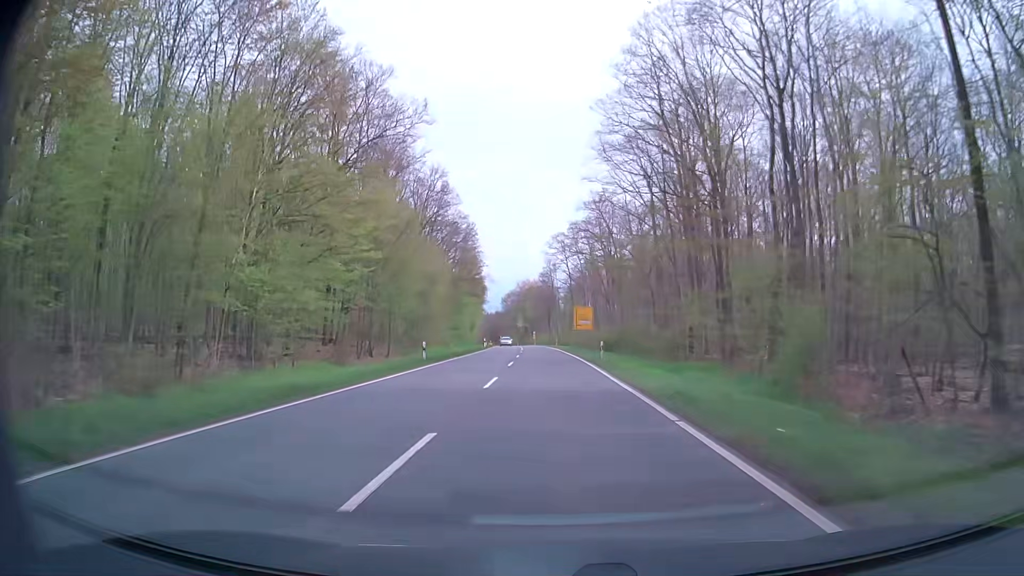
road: secondary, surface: asphalt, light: Day
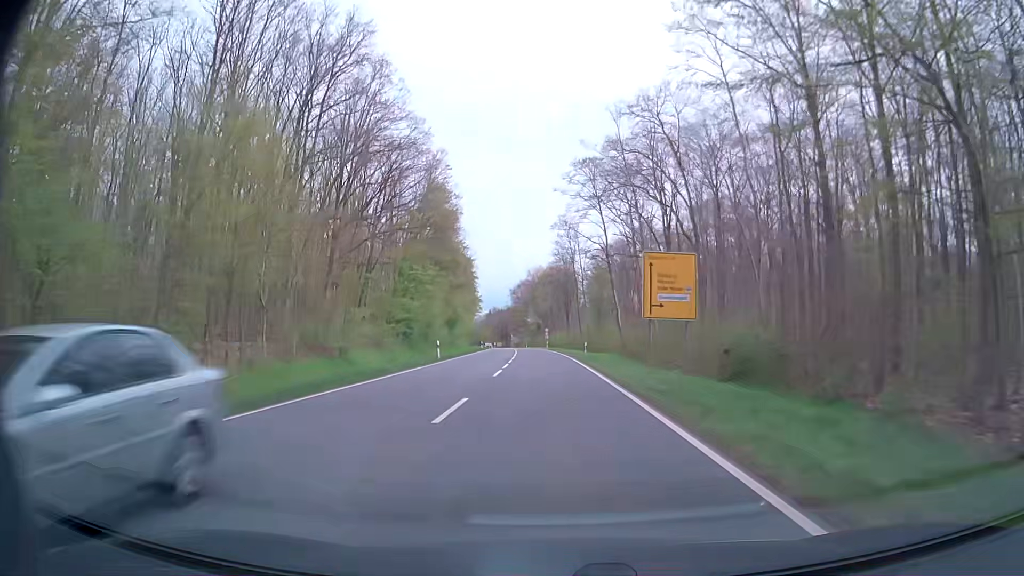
(-0.6, +42.9) m; -1°
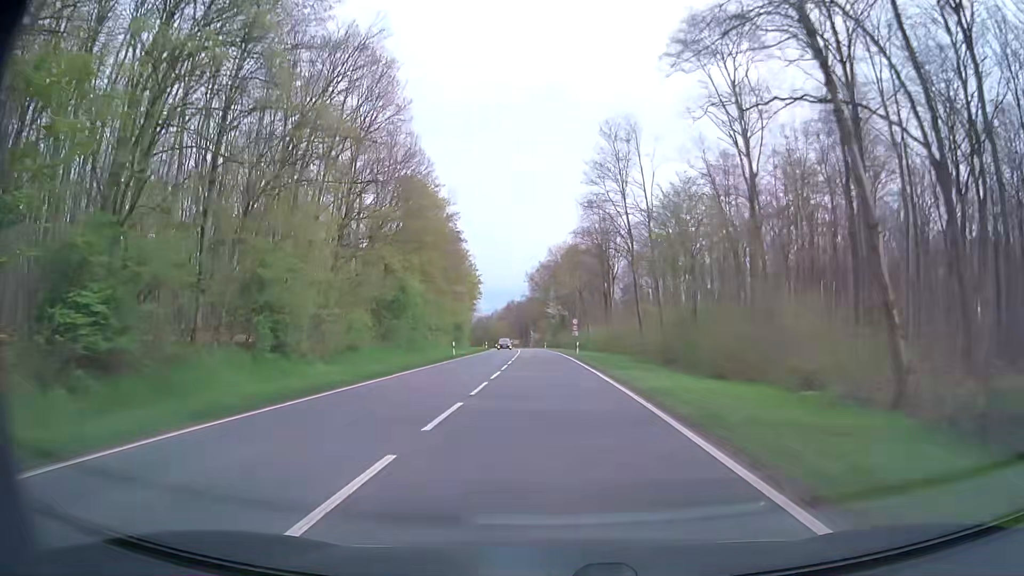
(-0.9, +43.1) m; -2°
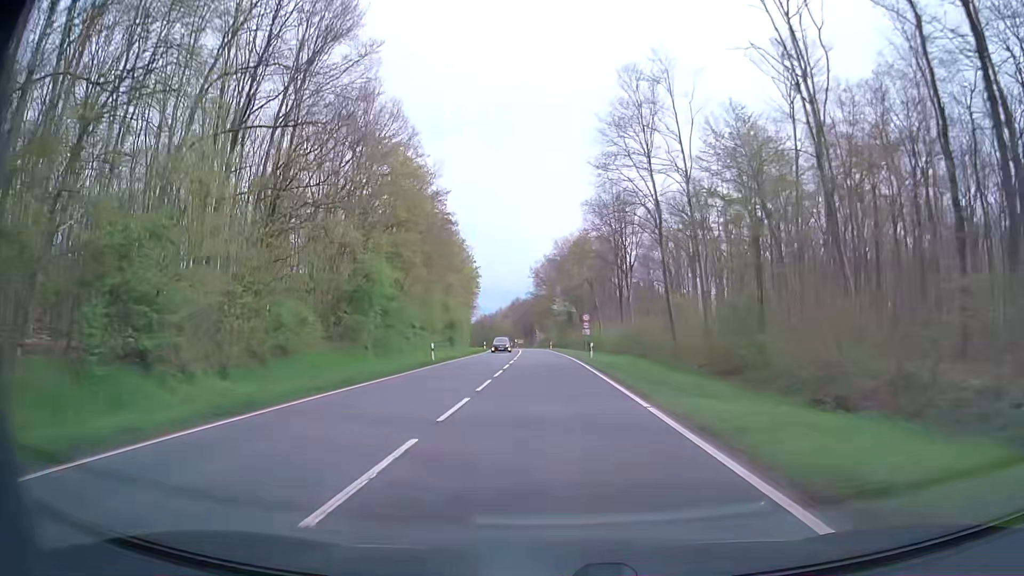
(0.0, +10.8) m; -1°
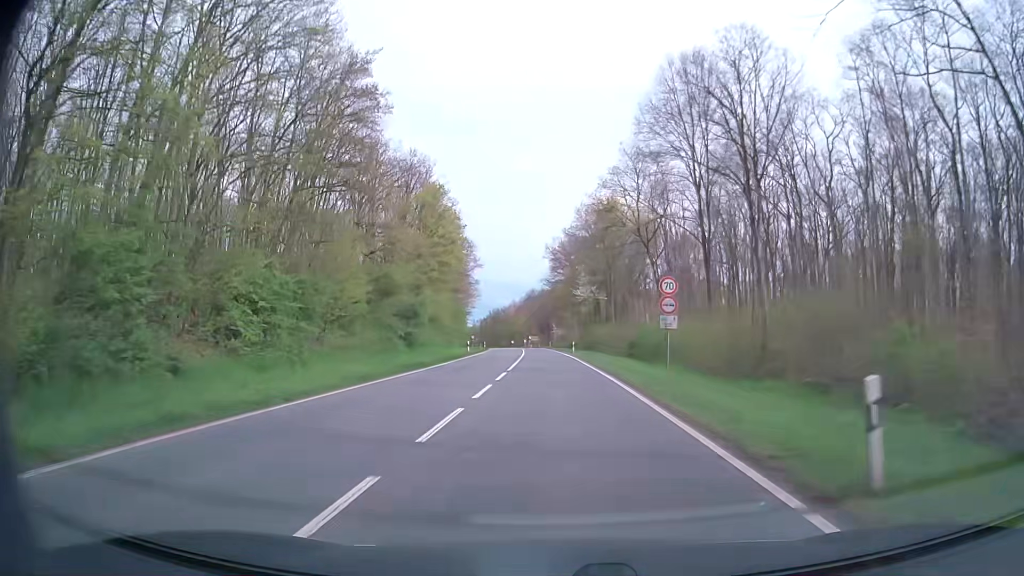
(-0.3, +32.5) m; -2°
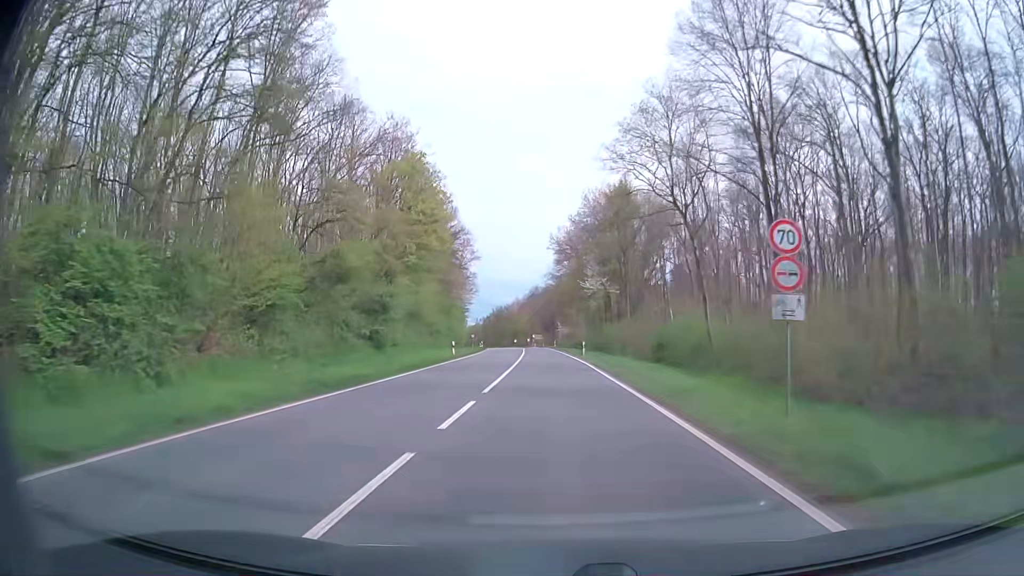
(0.0, +10.8) m; 0°
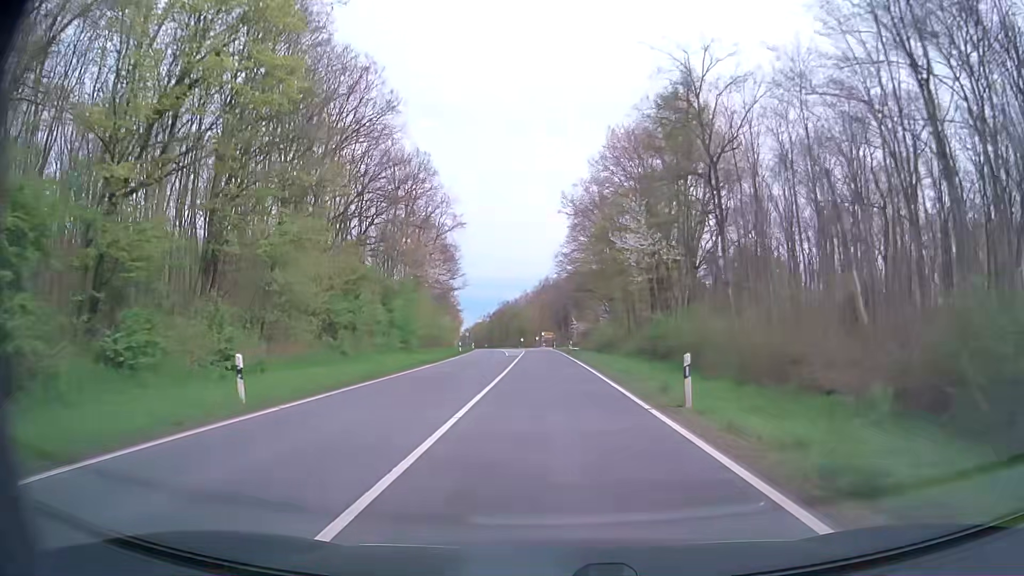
(-0.2, +32.6) m; -1°
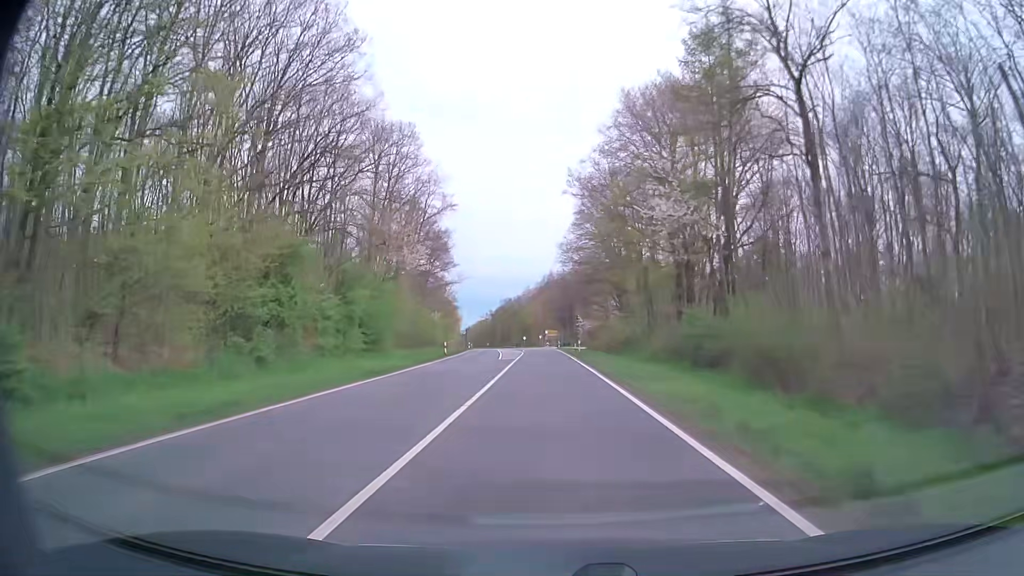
(0.0, +10.8) m; 0°
(0, +10) (0, +20) (0, +30) (-1, +40) (-1, +50) (-1, +60) (-2, +70) (-2, +80) (-3, +90) (-3, +100) m
